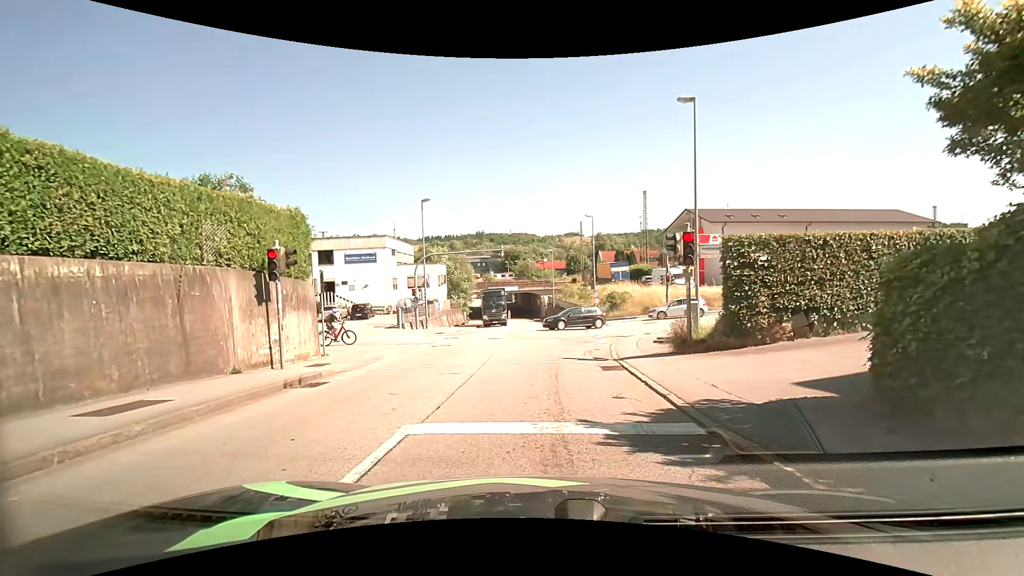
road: tertiary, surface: asphalt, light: Day
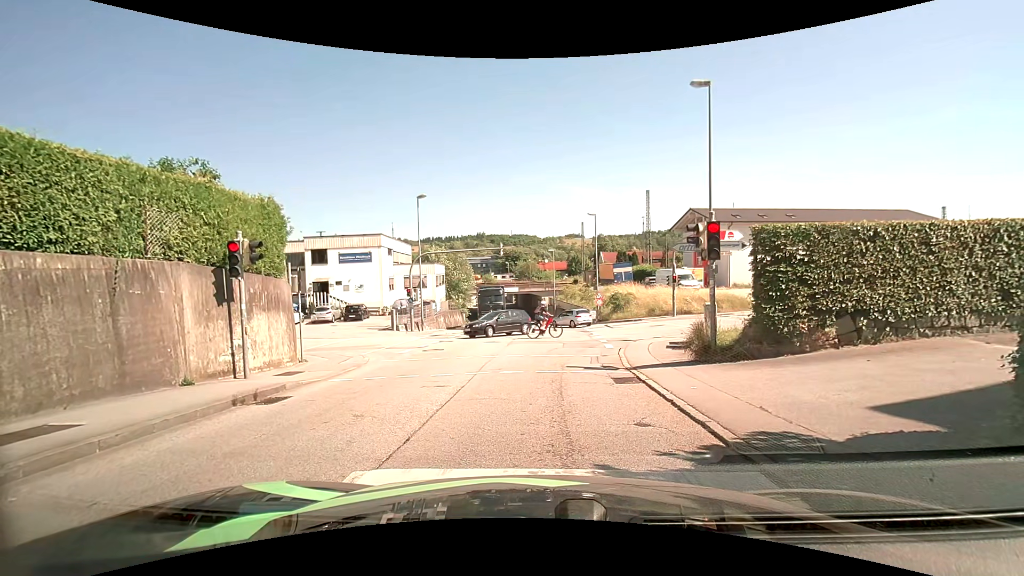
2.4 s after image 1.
(0.0, +1.6) m; 0°
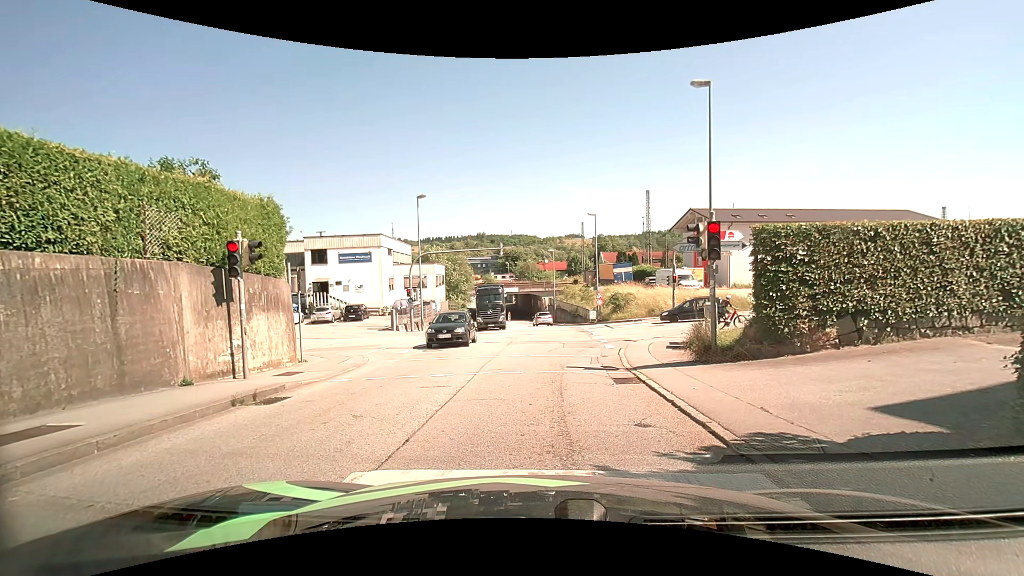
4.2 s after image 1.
(0.0, +0.1) m; 0°
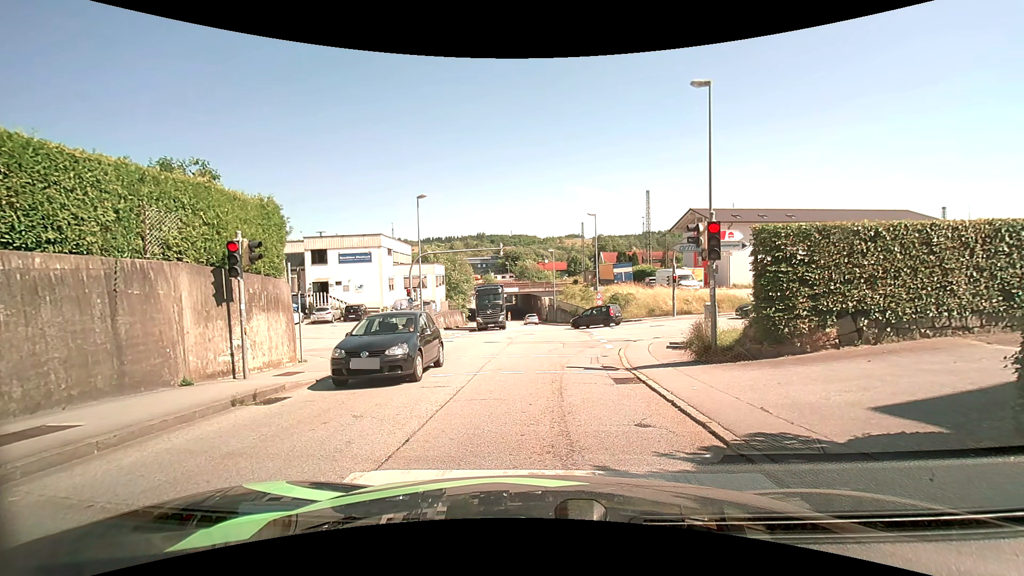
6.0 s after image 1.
(0.0, 0.0) m; 0°
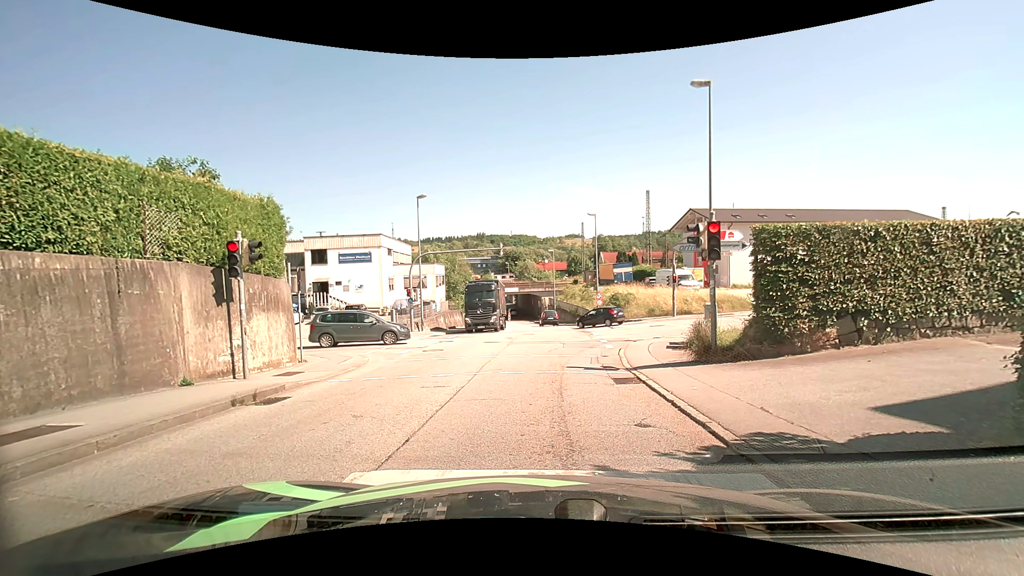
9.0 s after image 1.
(0.0, 0.0) m; 0°
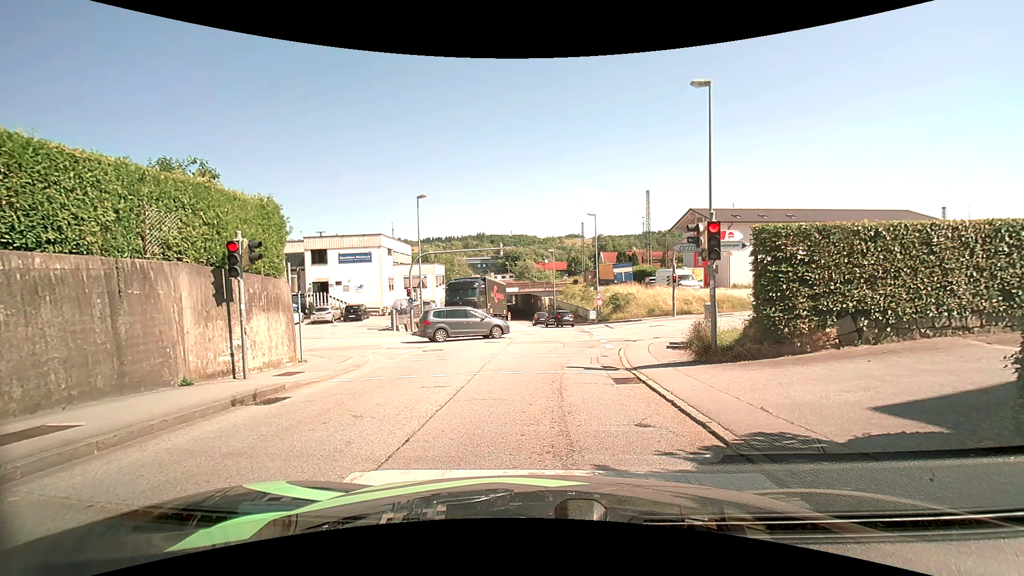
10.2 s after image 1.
(0.0, 0.0) m; 0°
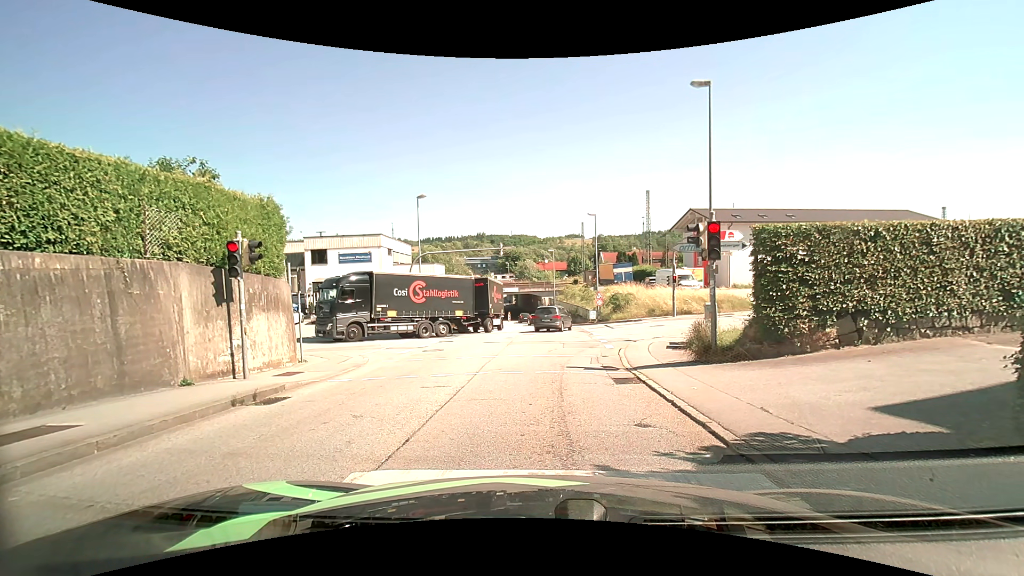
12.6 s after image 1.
(0.0, 0.0) m; 0°
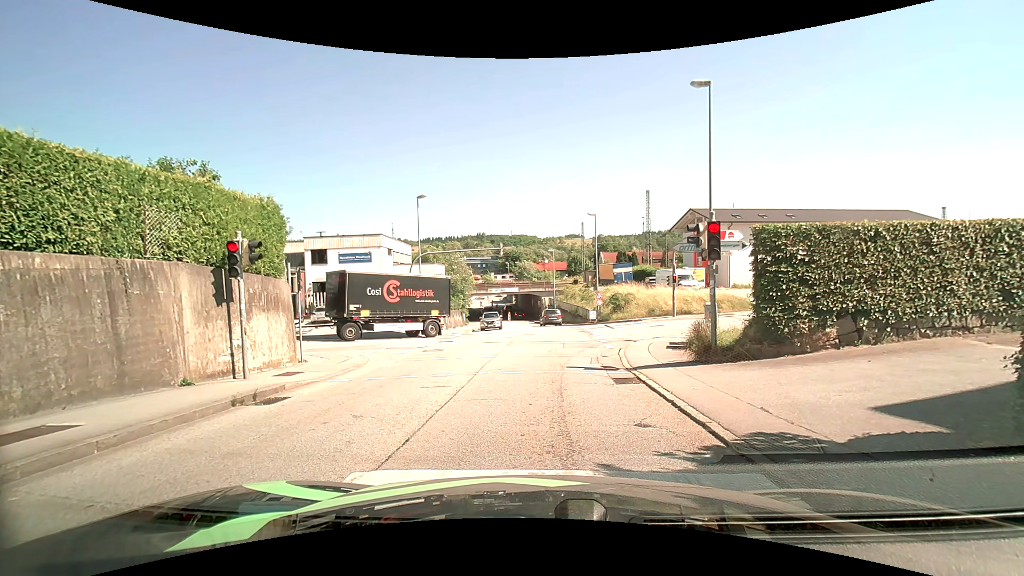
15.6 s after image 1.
(0.0, 0.0) m; 0°
(0, +10) (+1, +20) (+1, +30) (+2, +40) (+2, +50) (+1, +60) (0, +70) (-1, +80) (-3, +90) (-4, +100) m
